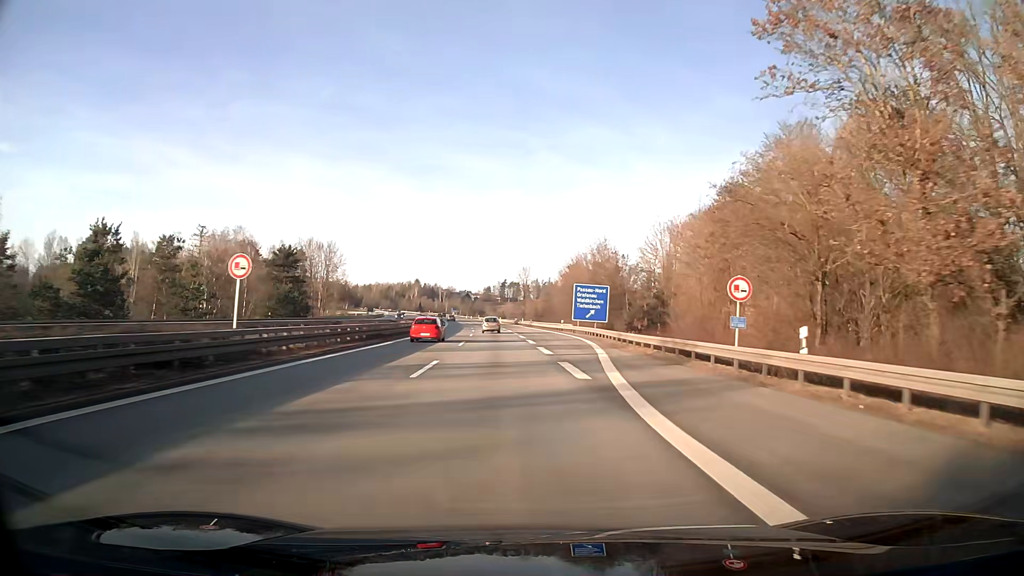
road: motorway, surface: asphalt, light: Day
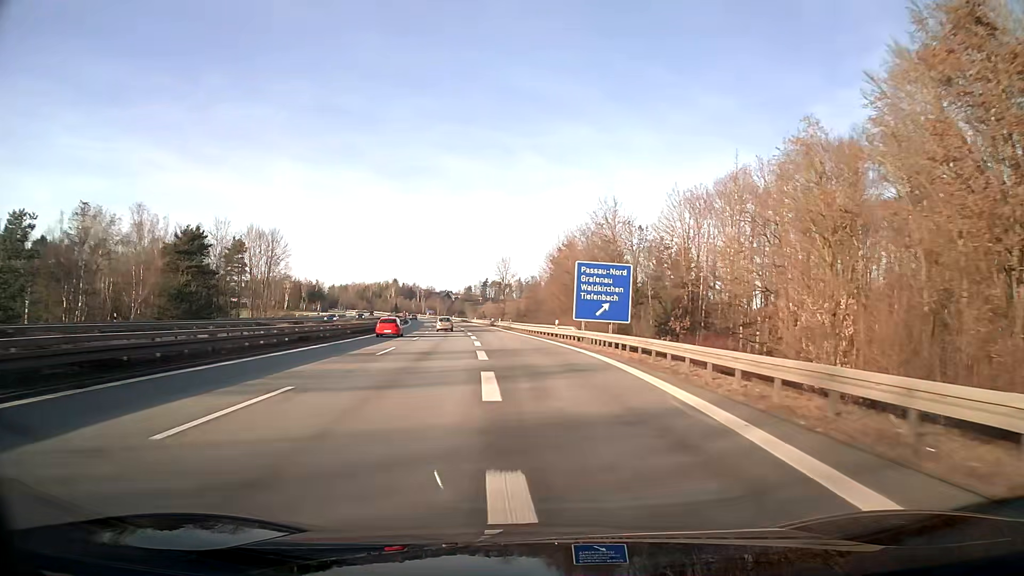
(+0.3, +26.6) m; +1°
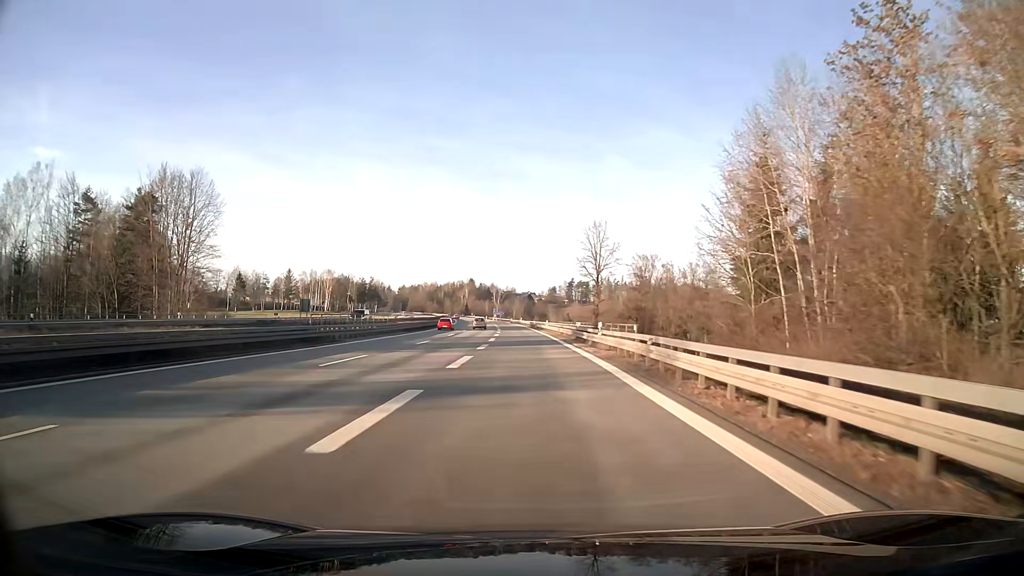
(-3.6, +60.9) m; -7°
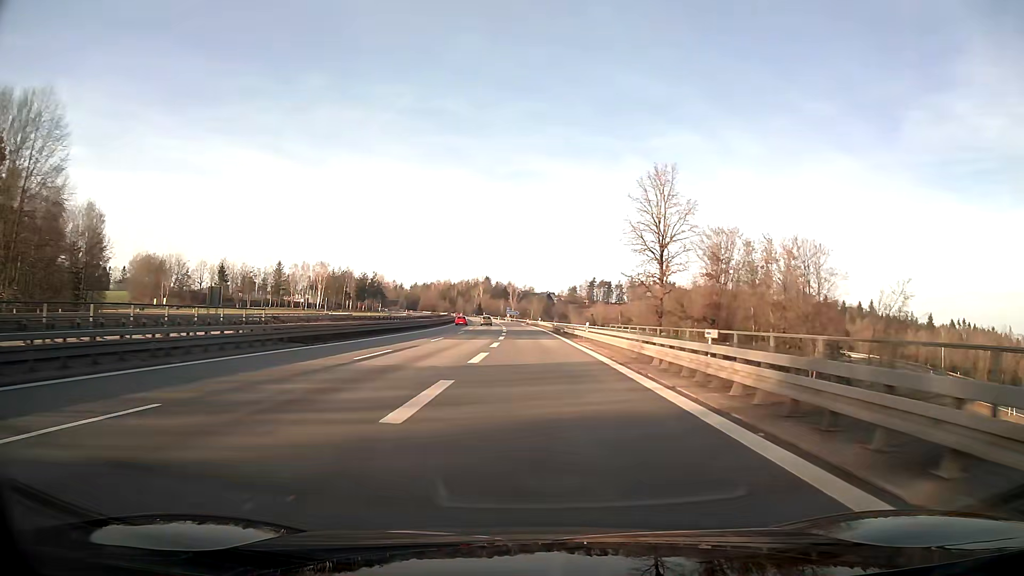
(-0.6, +34.1) m; -2°
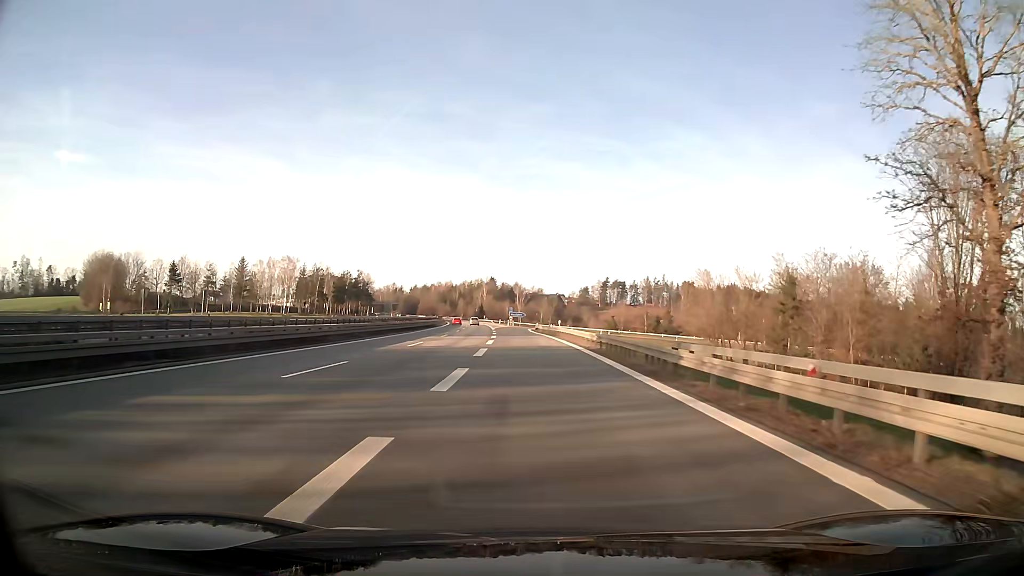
(-0.3, +43.2) m; -1°
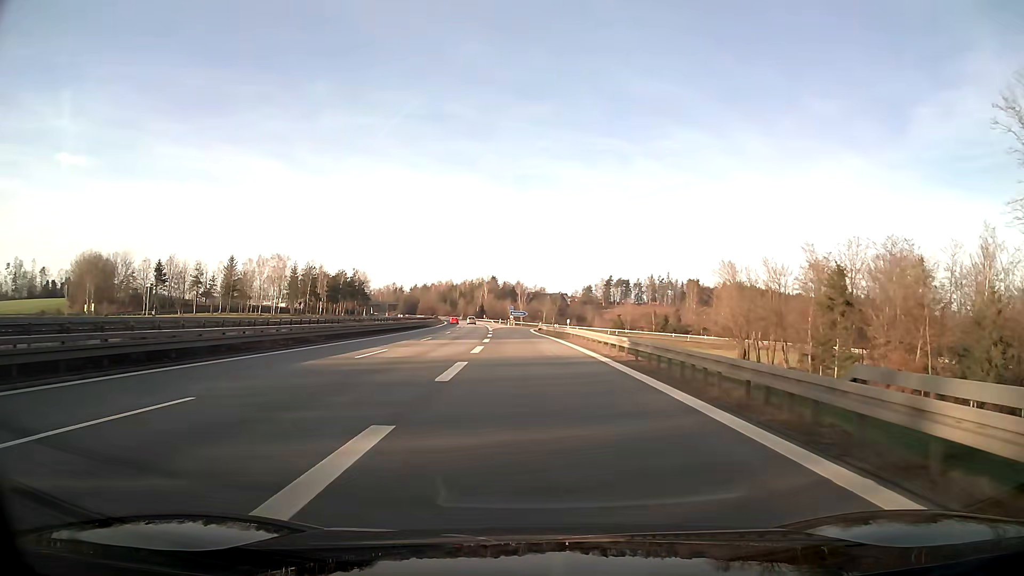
(0.0, +10.4) m; 0°
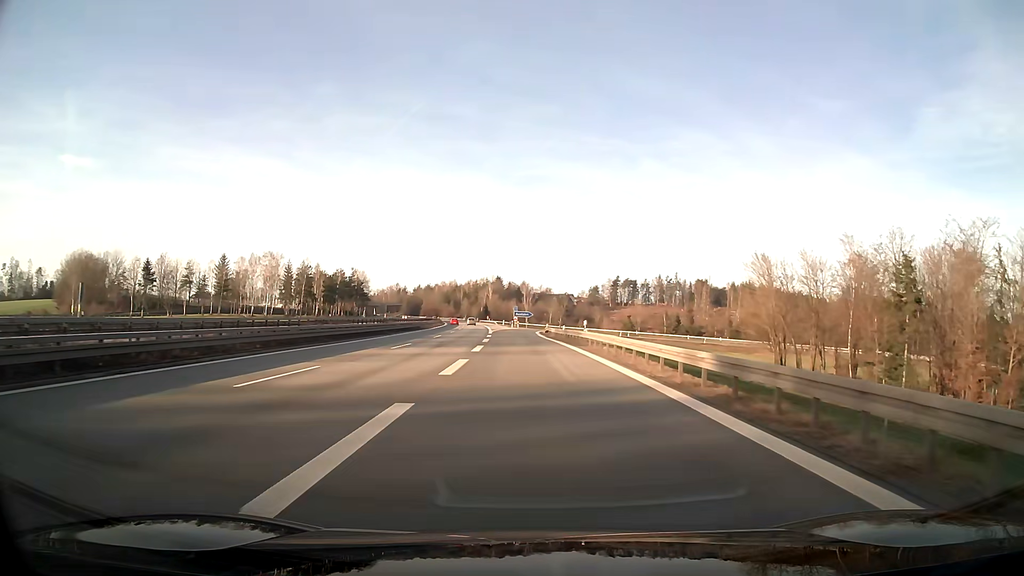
(0.0, +10.2) m; 0°
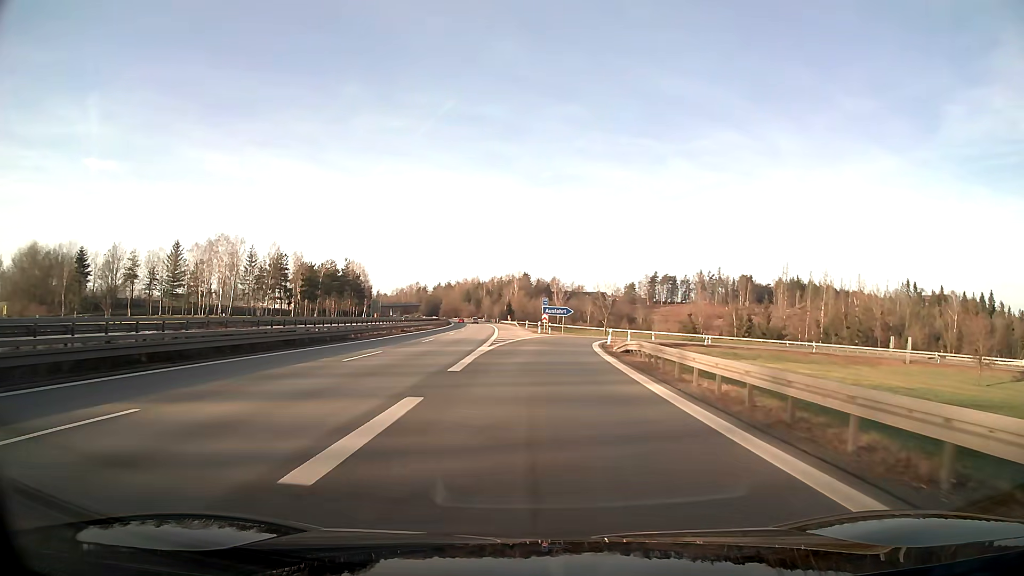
(-1.0, +46.1) m; -2°
